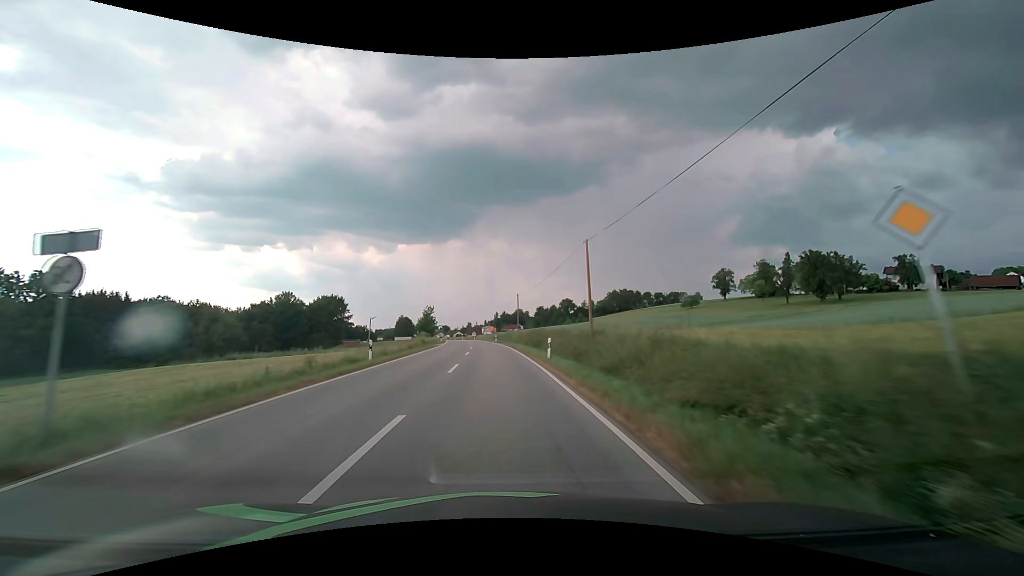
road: secondary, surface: asphalt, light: Day
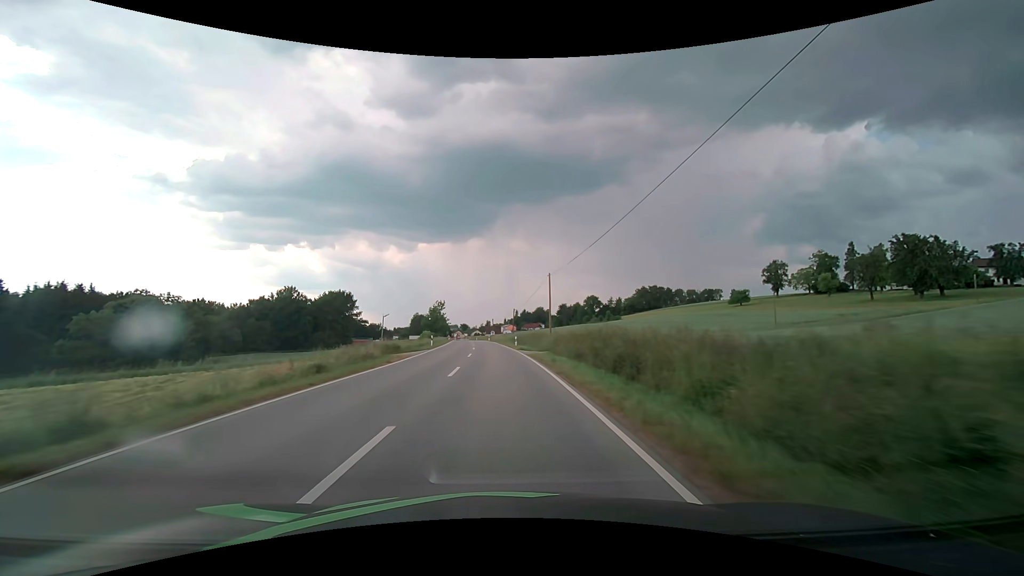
(-0.4, +25.0) m; -2°
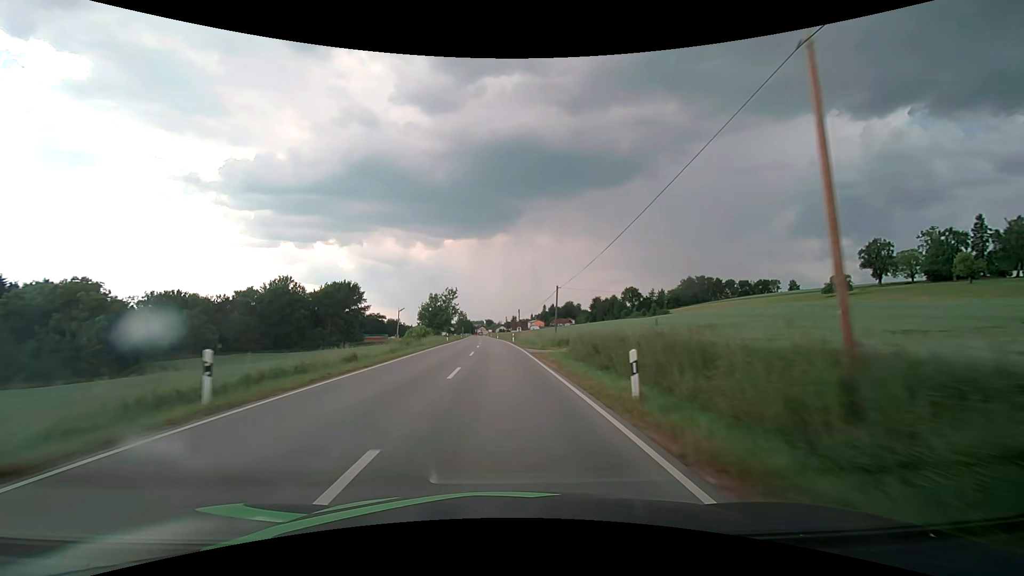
(-1.0, +37.6) m; -3°
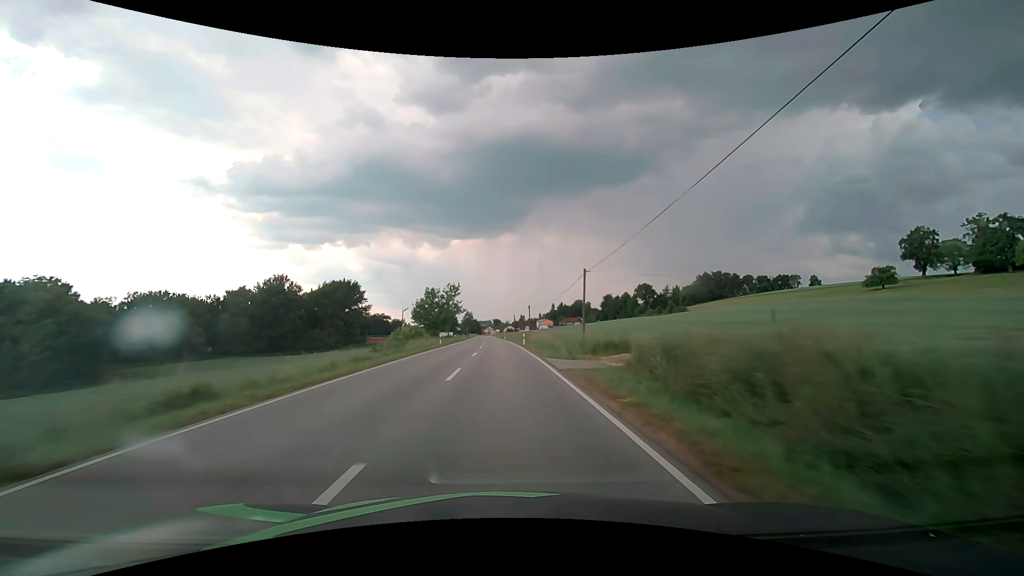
(-0.1, +12.6) m; -1°
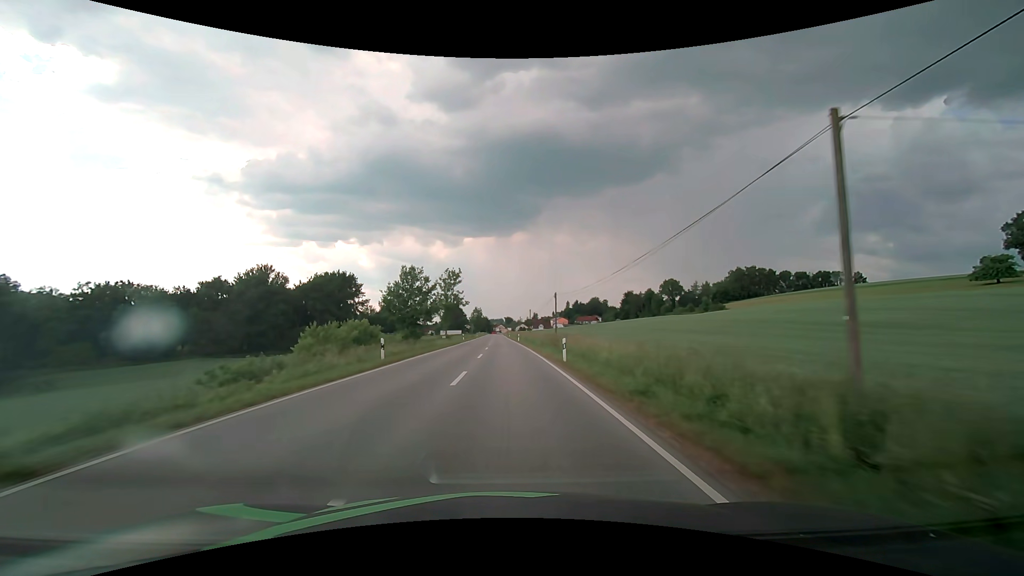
(-0.4, +25.2) m; -1°
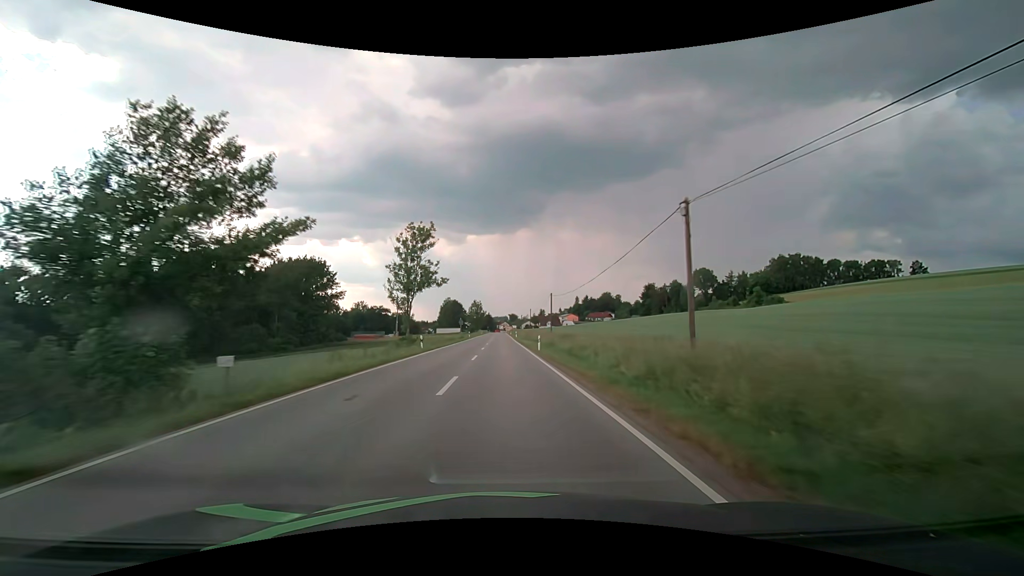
(-0.2, +37.8) m; -1°
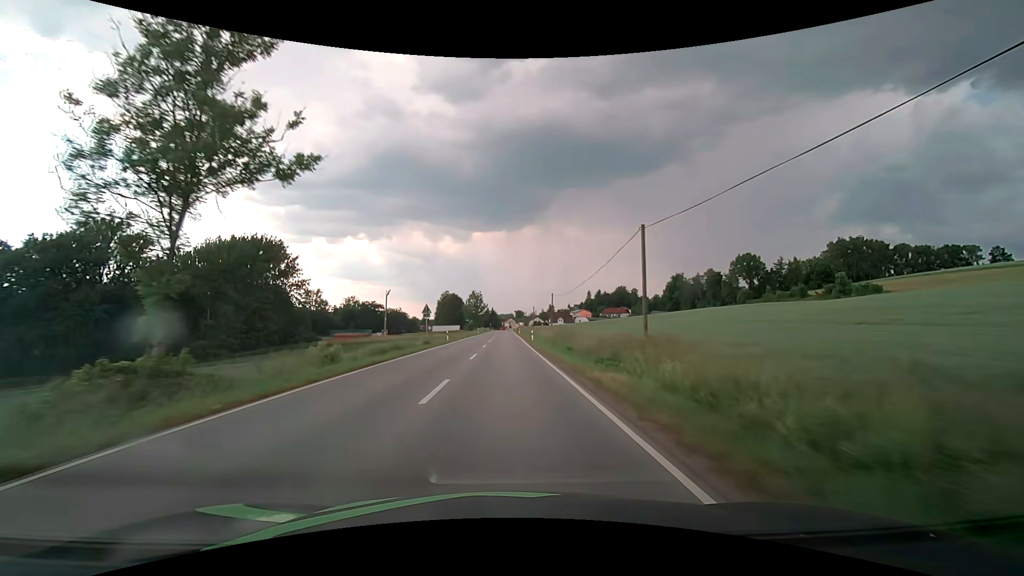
(-0.2, +37.3) m; -1°
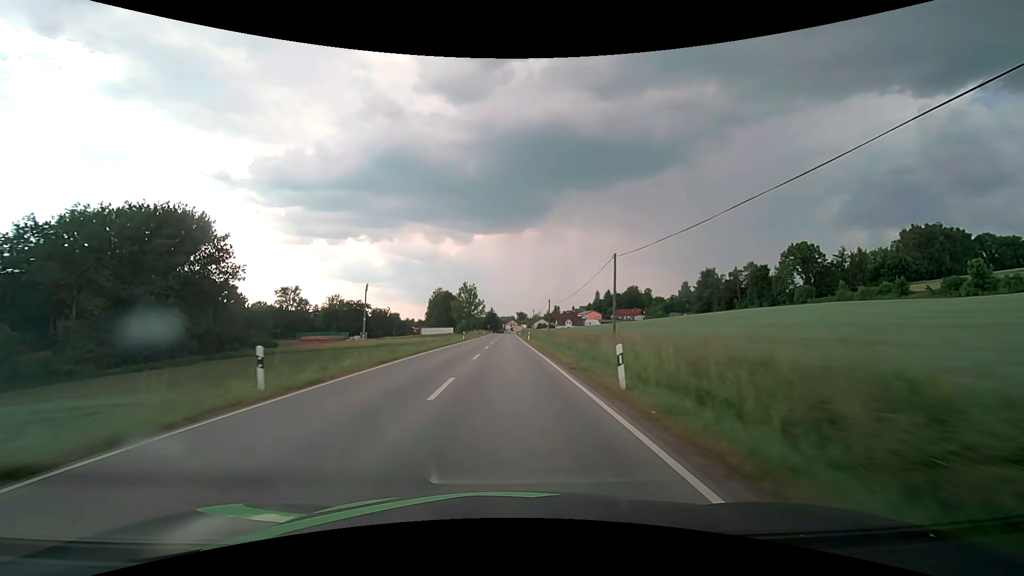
(-0.1, +35.3) m; 0°
(0, +10) (0, +20) (0, +30) (0, +40) (0, +50) (0, +60) (0, +70) (0, +80) (+1, +90) (+1, +100) m
